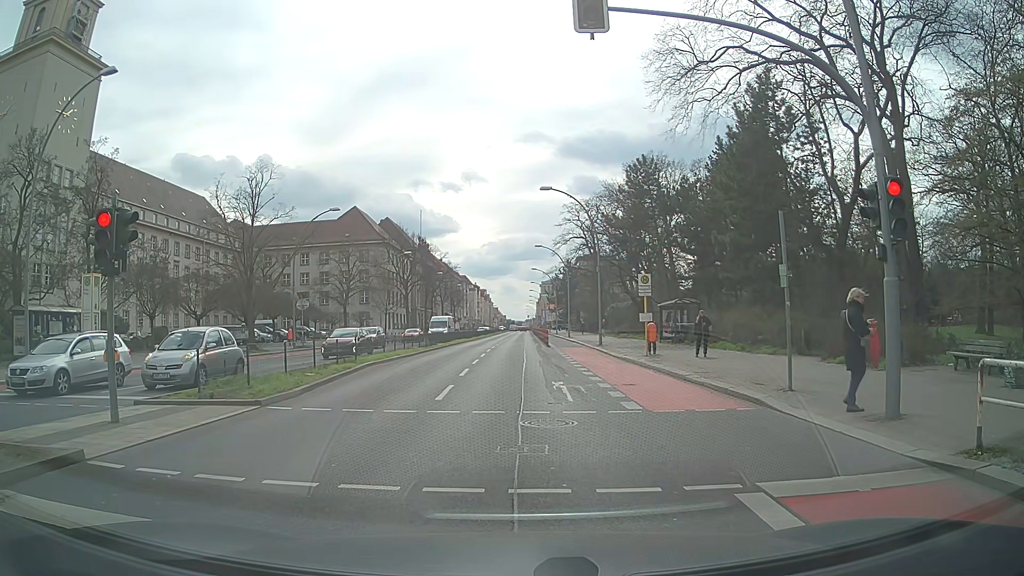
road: primary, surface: asphalt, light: Day
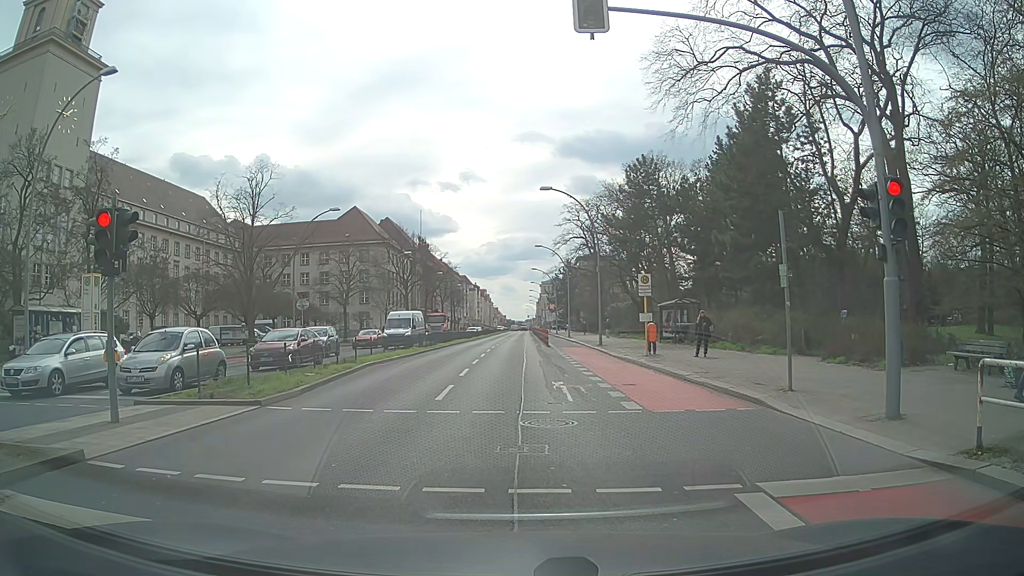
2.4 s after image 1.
(0.0, 0.0) m; 0°
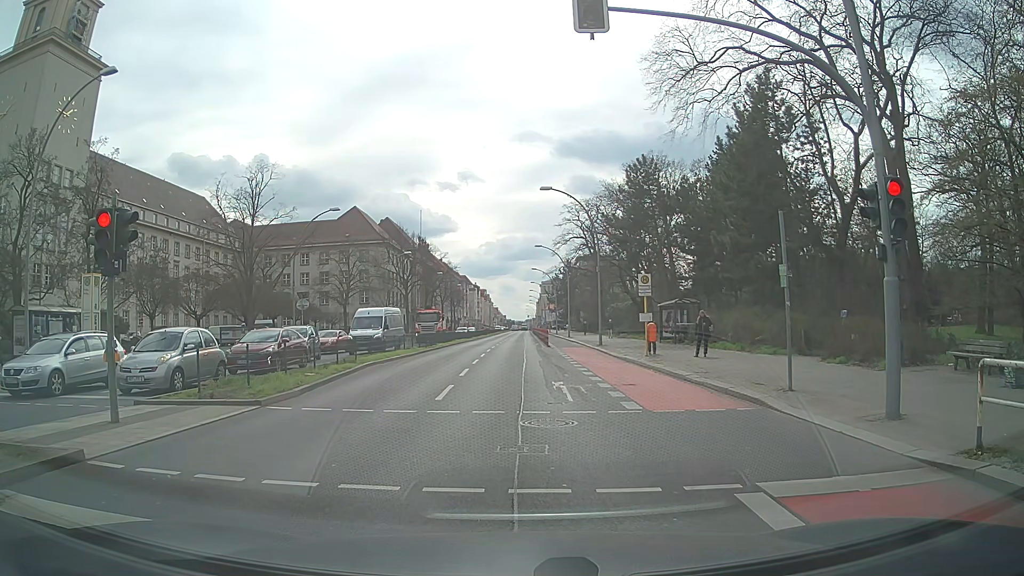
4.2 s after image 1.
(0.0, 0.0) m; 0°
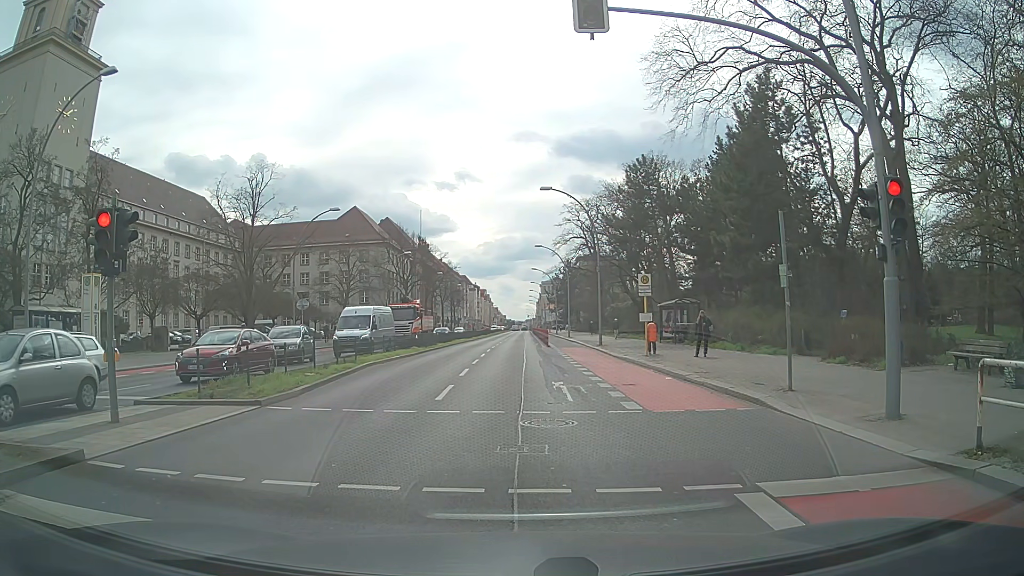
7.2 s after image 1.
(0.0, 0.0) m; 0°
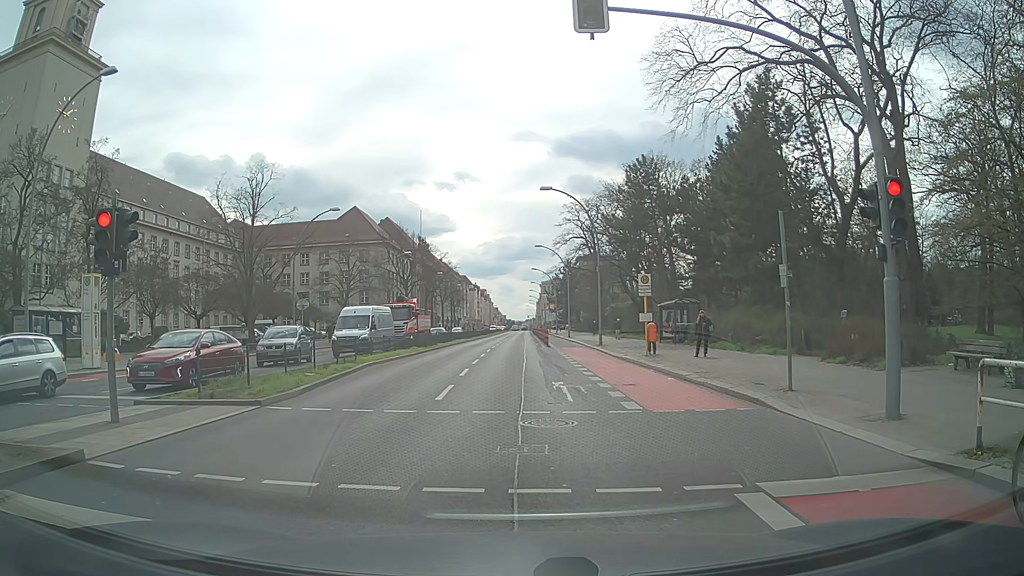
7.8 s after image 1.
(0.0, 0.0) m; 0°
(0, +10) (-1, +20) (-1, +30) (-2, +40) (-2, +50) (-3, +60) (-3, +70) (-3, +80) (-4, +90) (-4, +100) m
